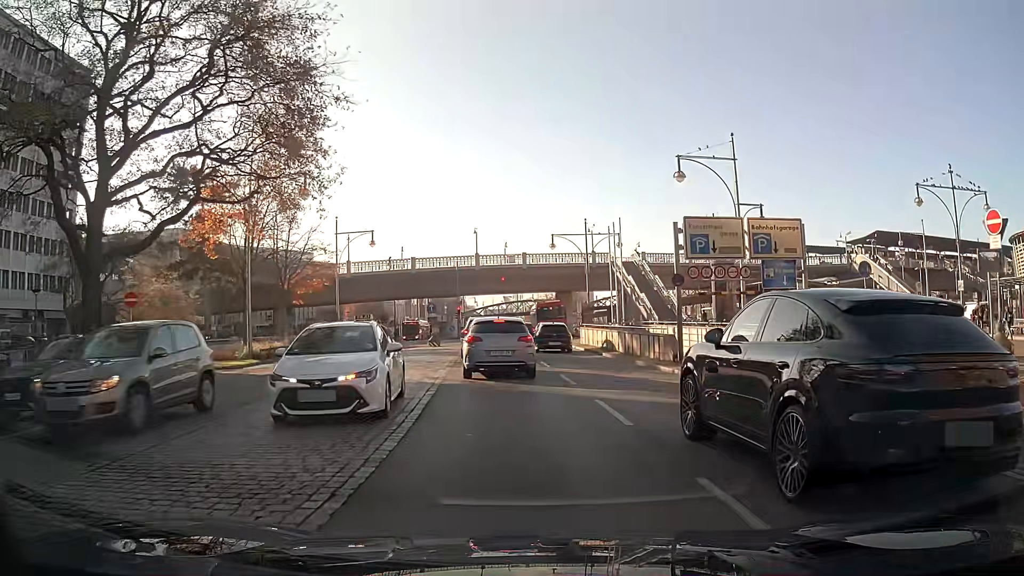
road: primary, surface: asphalt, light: Day
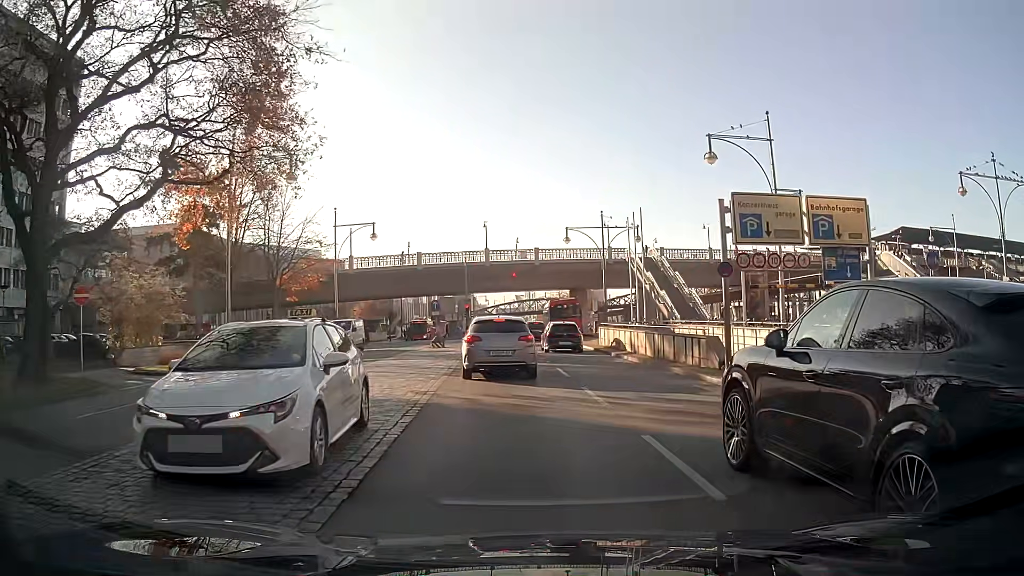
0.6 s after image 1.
(0.0, +3.9) m; -1°
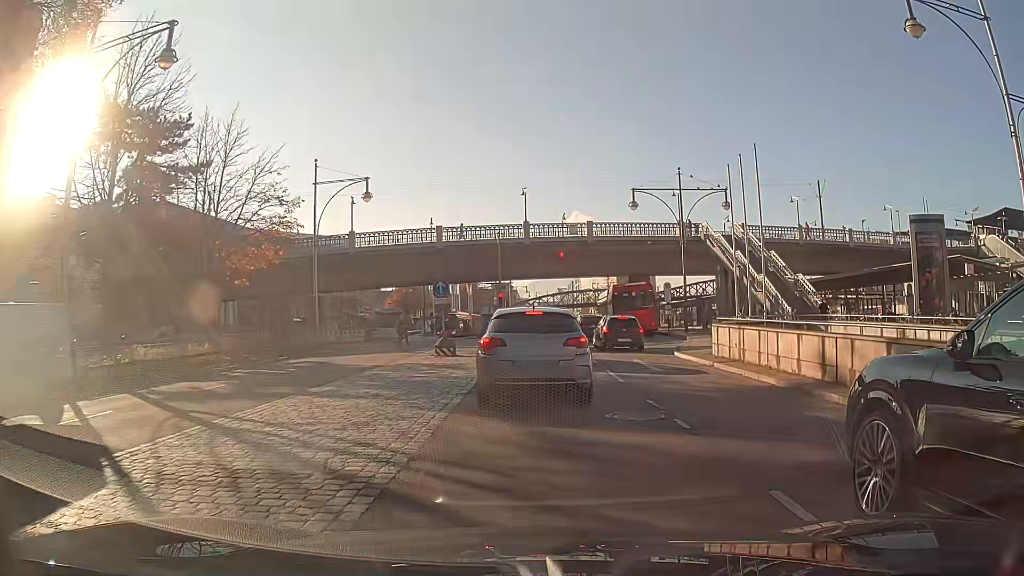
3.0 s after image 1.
(-0.5, +14.6) m; -2°
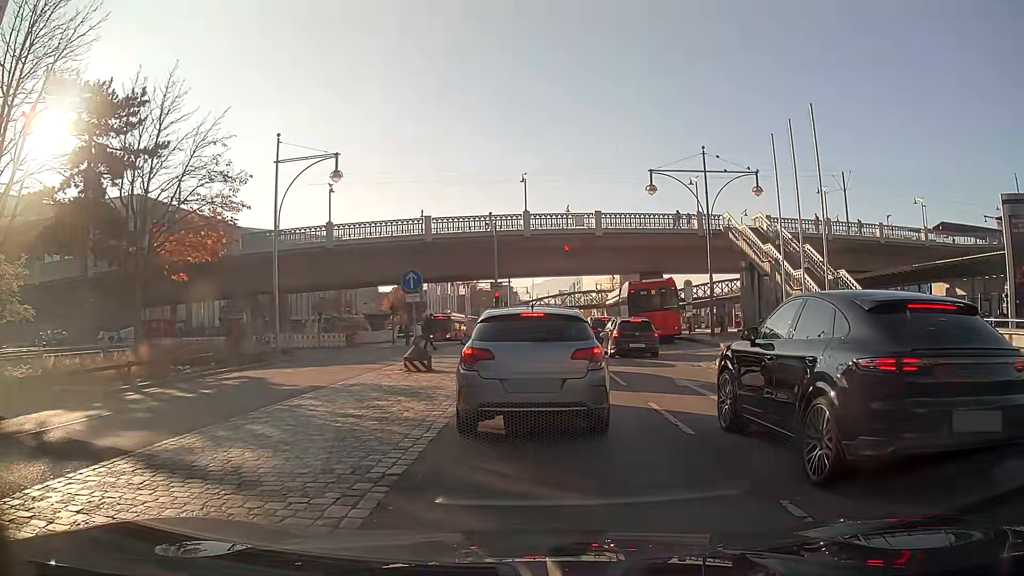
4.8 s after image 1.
(0.0, +5.9) m; -2°
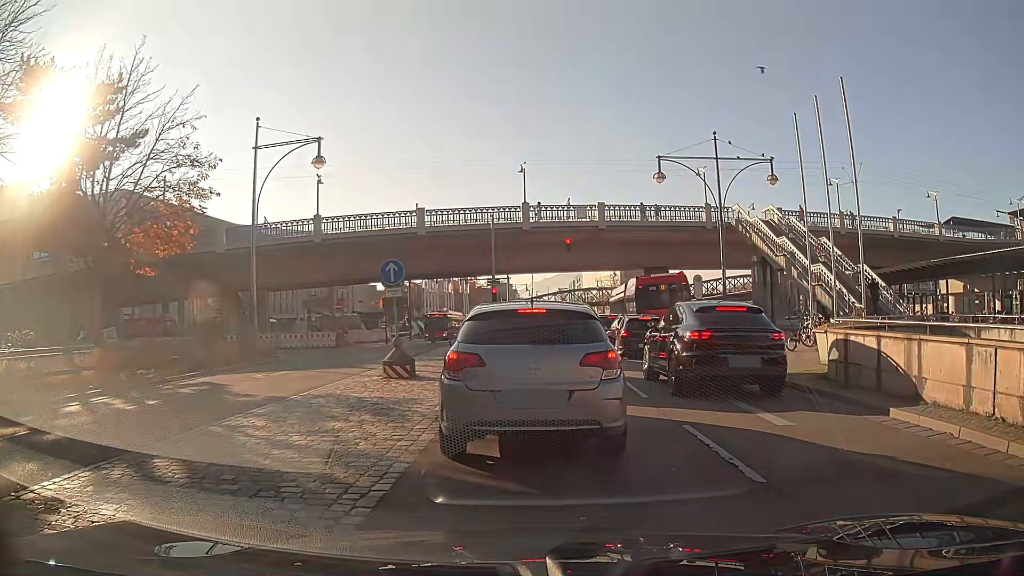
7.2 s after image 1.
(-0.1, +2.5) m; -2°
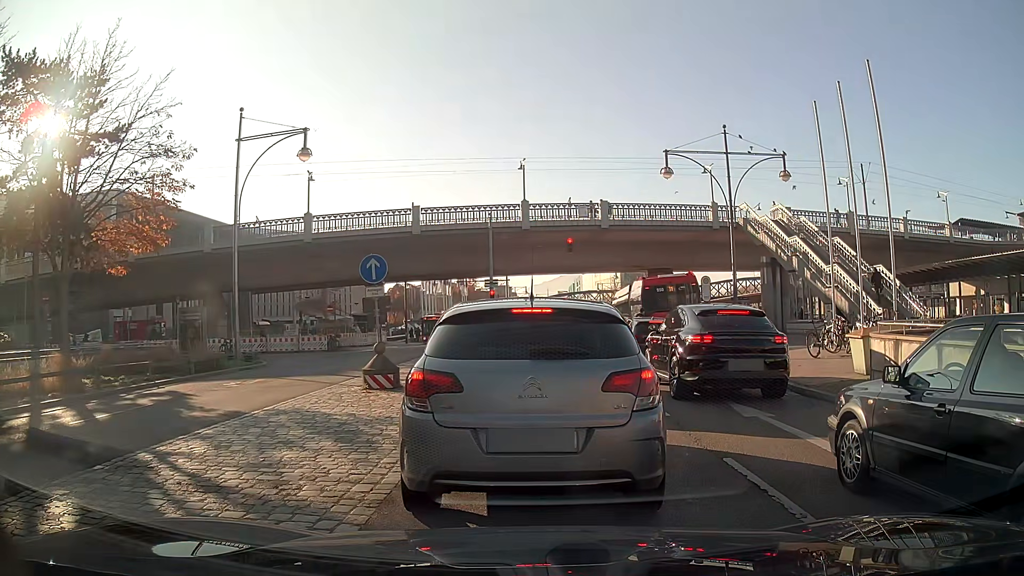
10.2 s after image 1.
(0.0, +1.9) m; 0°
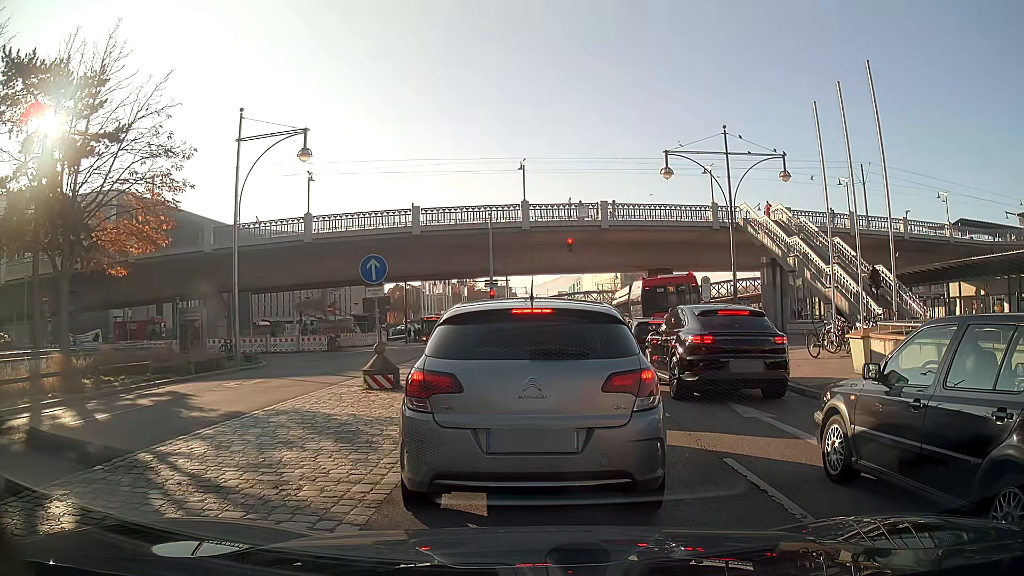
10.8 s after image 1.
(0.0, 0.0) m; 0°
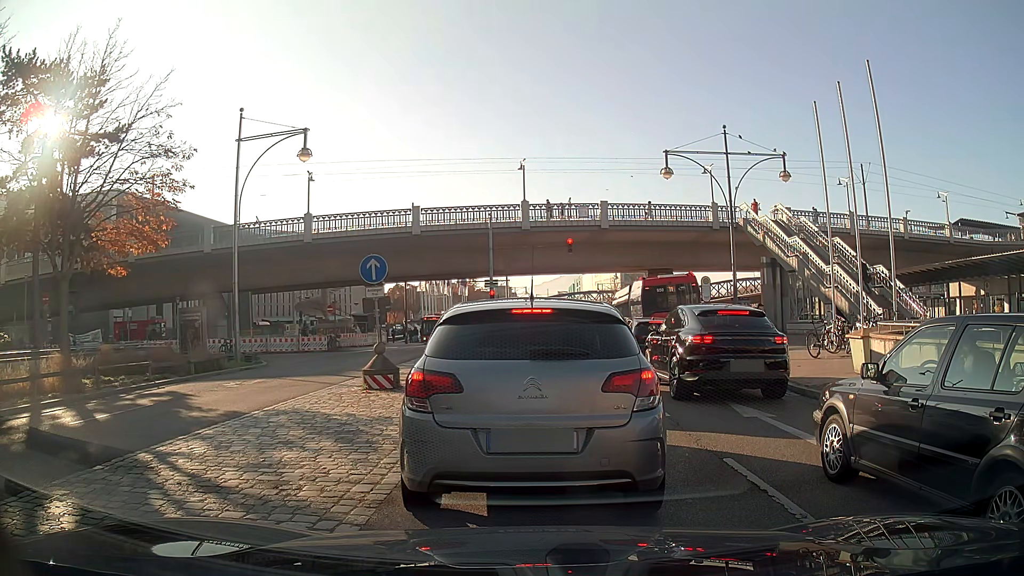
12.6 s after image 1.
(0.0, 0.0) m; 0°
